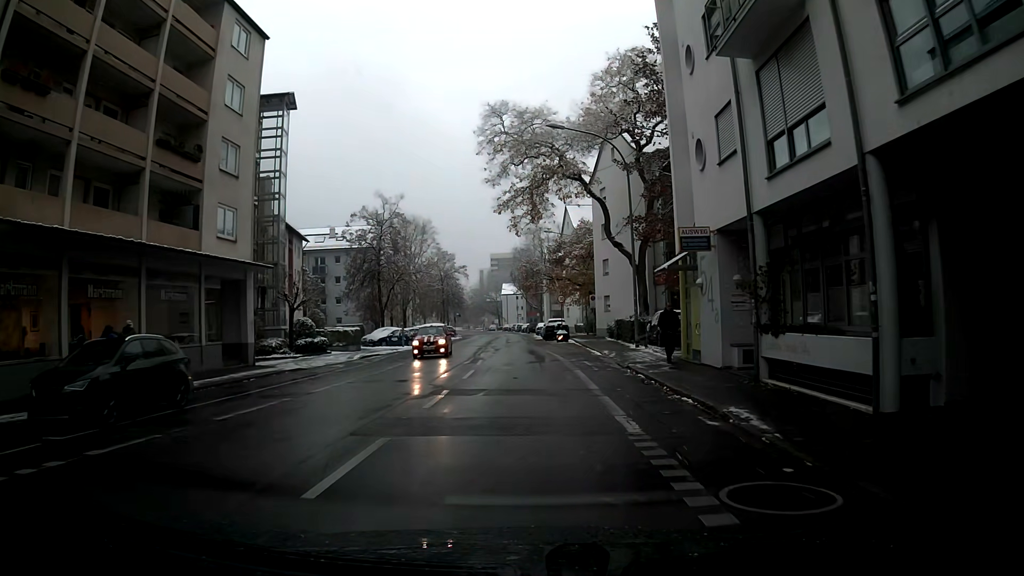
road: residential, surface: asphalt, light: Day
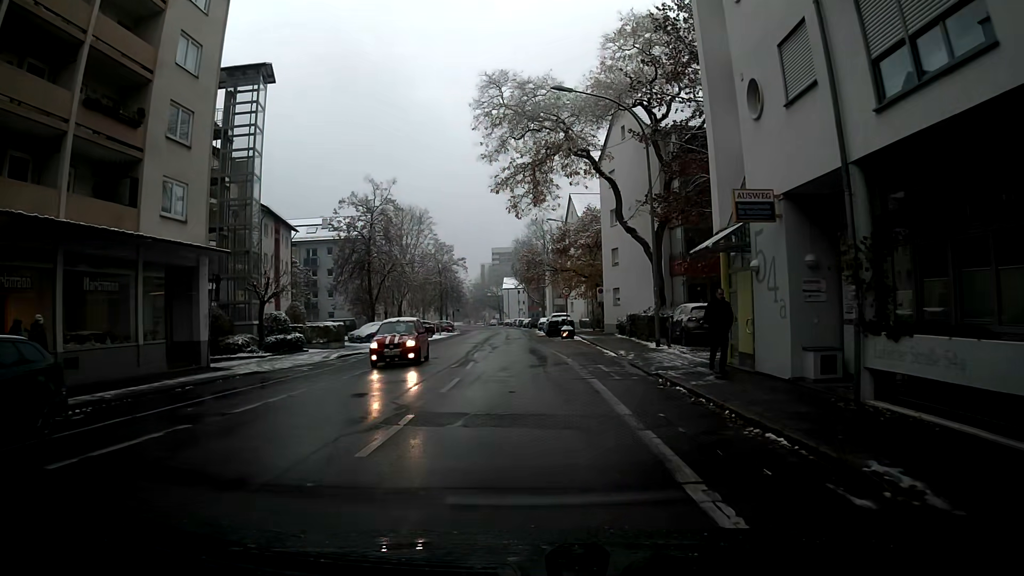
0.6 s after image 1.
(0.0, +4.5) m; 0°
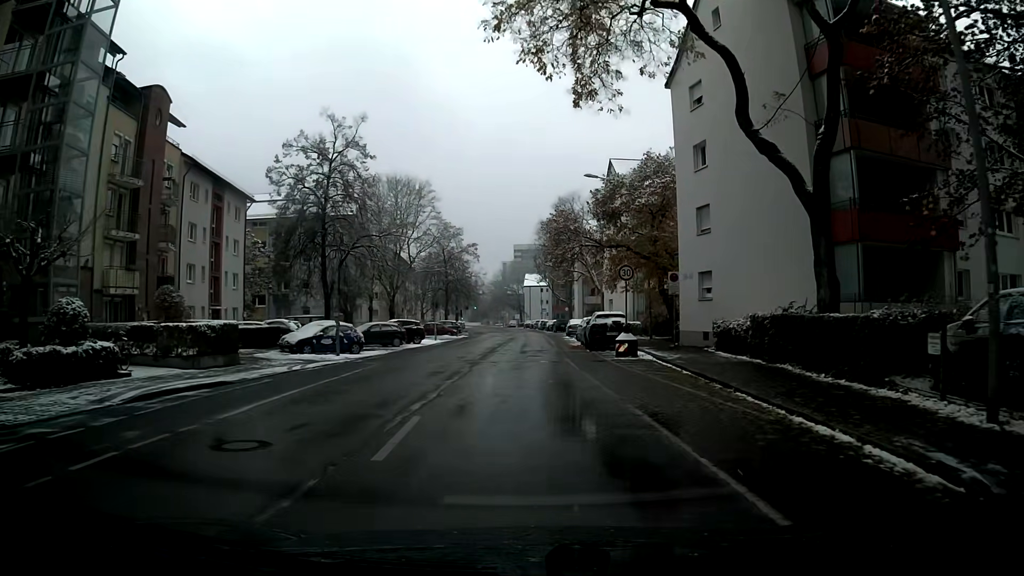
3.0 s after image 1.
(-0.3, +18.4) m; -2°
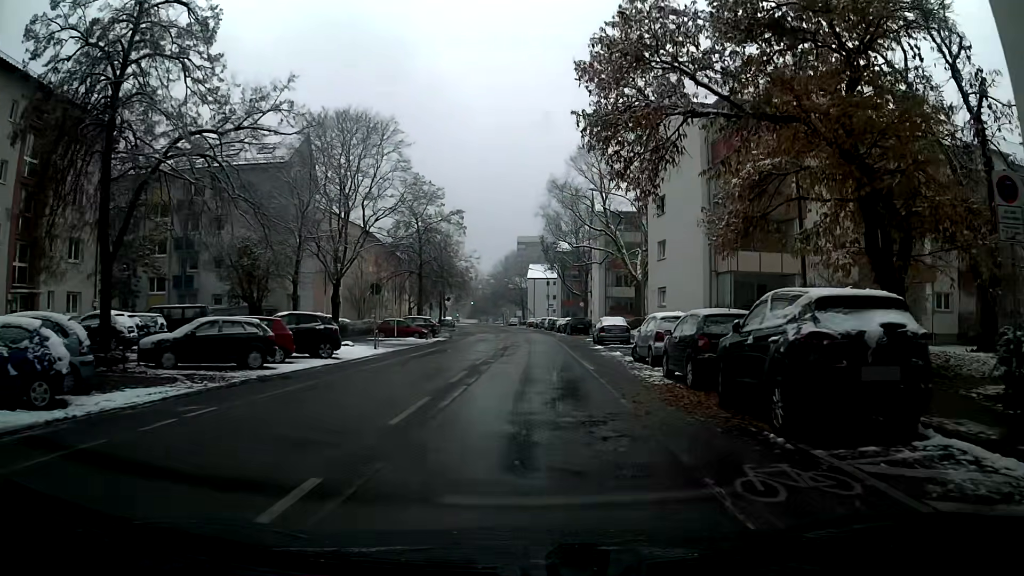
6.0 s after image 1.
(-0.2, +22.1) m; -1°
(0, +10) (0, +20) (0, +30) (0, +40) (0, +50) (0, +60) (0, +70) (-1, +80) (-2, +90) (-3, +100) m
